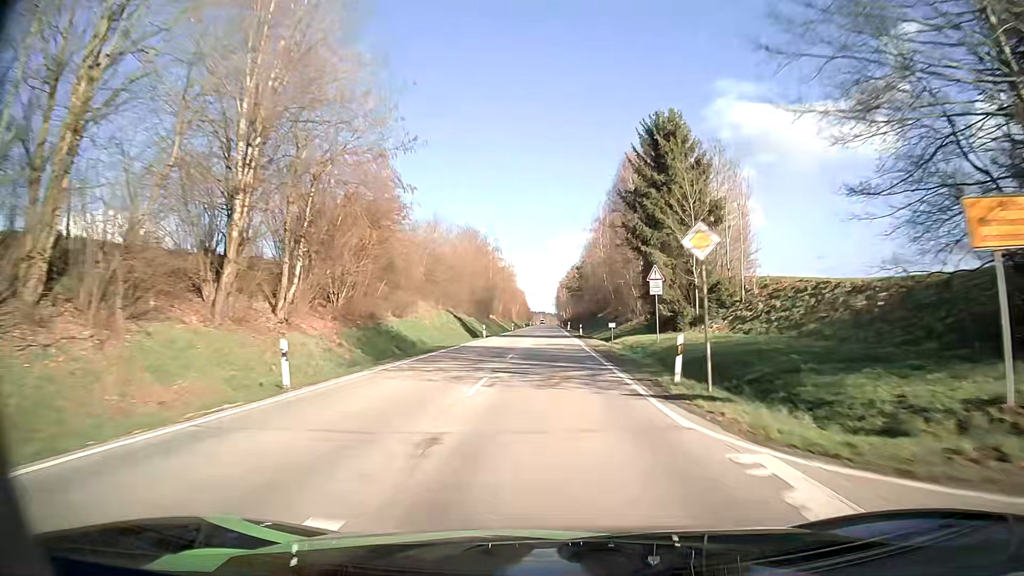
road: secondary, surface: asphalt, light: Day
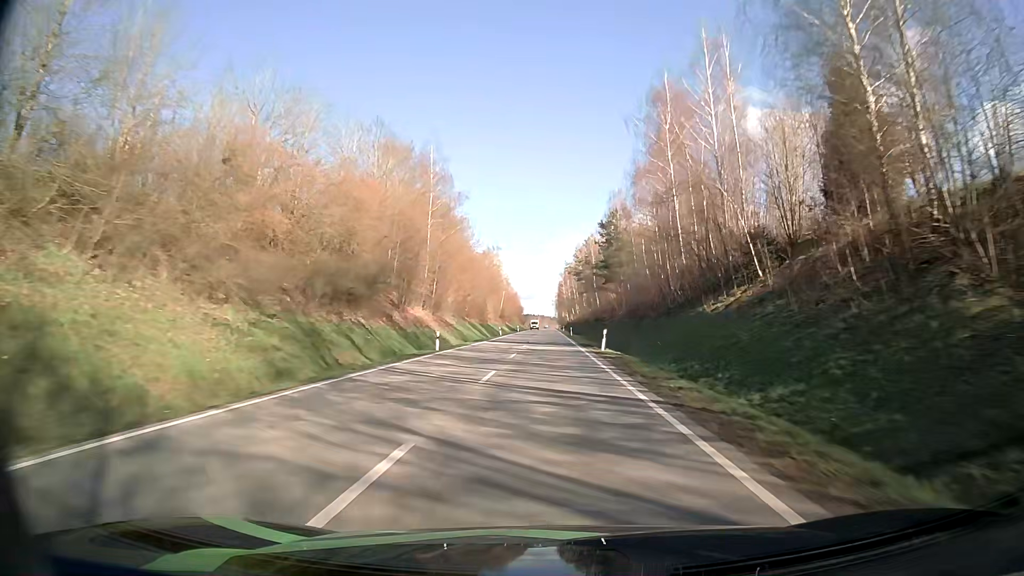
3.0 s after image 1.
(+0.5, +69.7) m; 0°
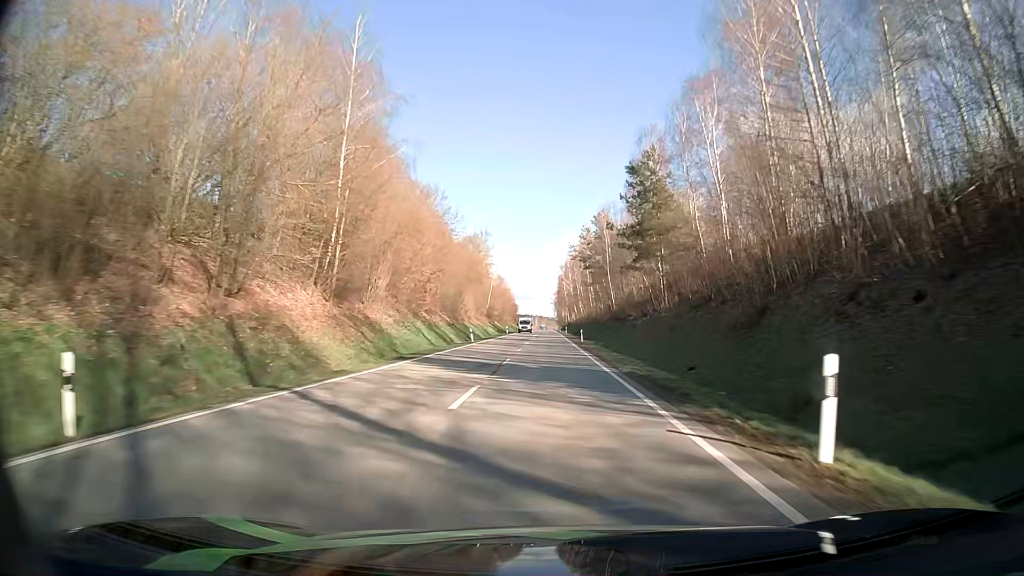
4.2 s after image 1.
(-0.1, +28.8) m; 0°
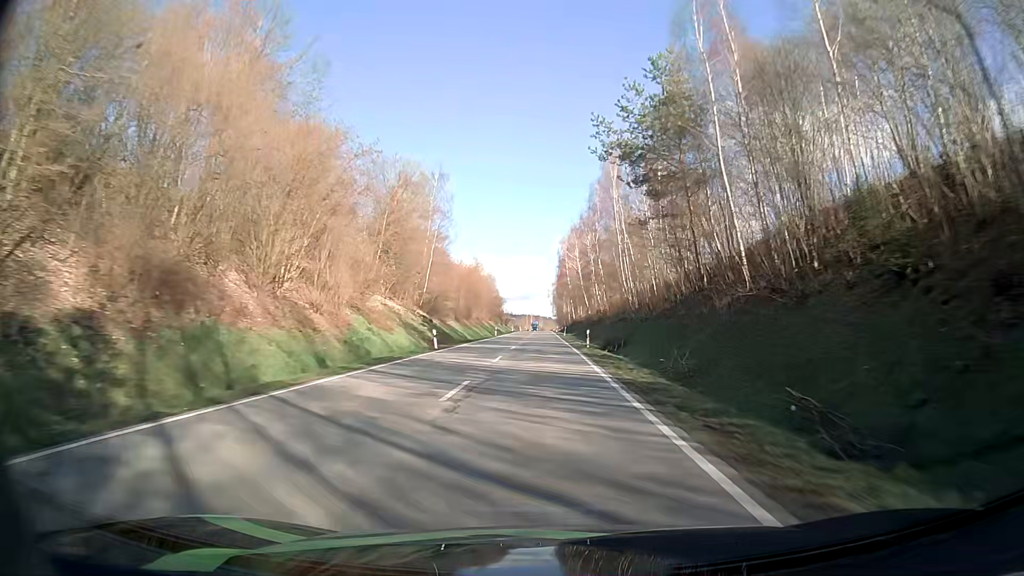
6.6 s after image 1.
(+0.5, +59.6) m; +1°
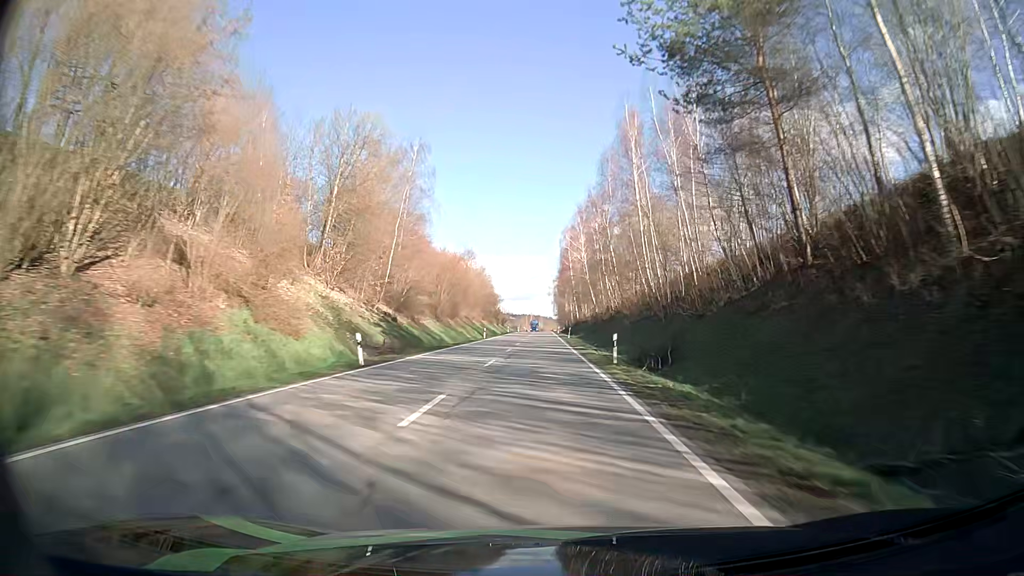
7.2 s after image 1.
(0.0, +15.2) m; 0°
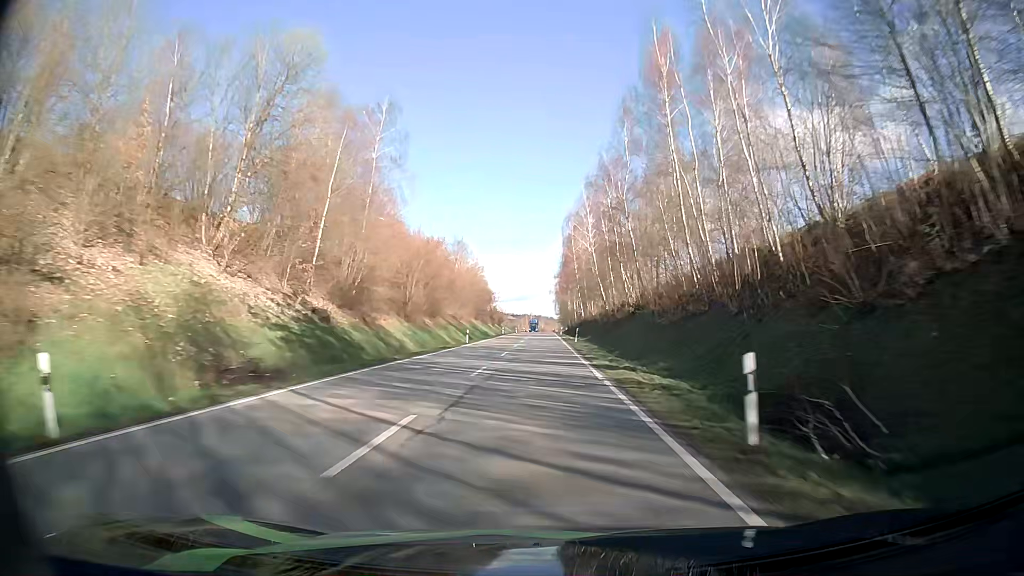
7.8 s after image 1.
(0.0, +15.3) m; 0°
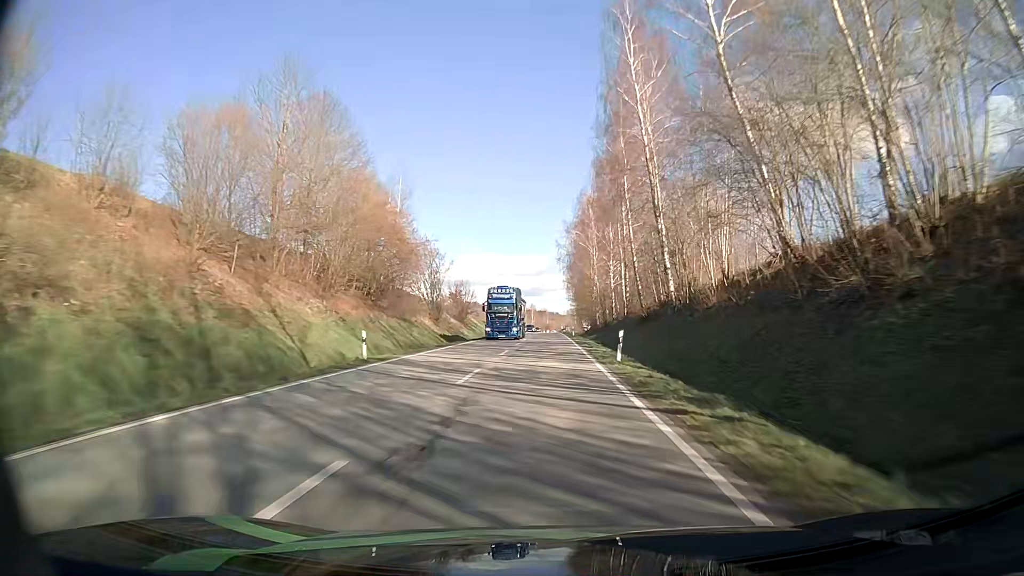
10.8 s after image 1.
(-0.2, +76.1) m; 0°
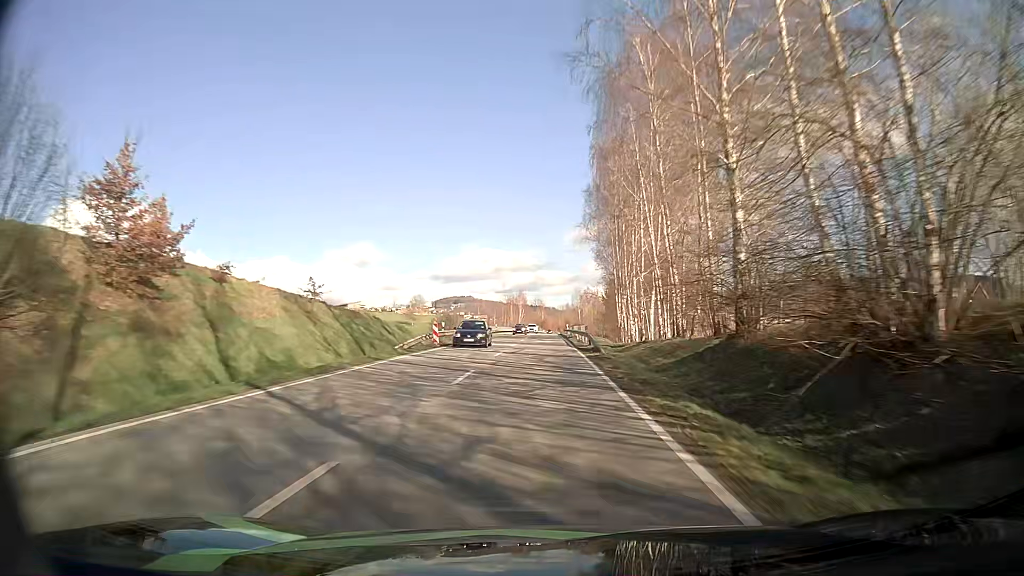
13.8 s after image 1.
(+0.1, +72.6) m; 0°
(0, +10) (0, +20) (0, +30) (0, +40) (0, +50) (0, +60) (0, +70) (0, +80) (0, +90) (0, +100) m
